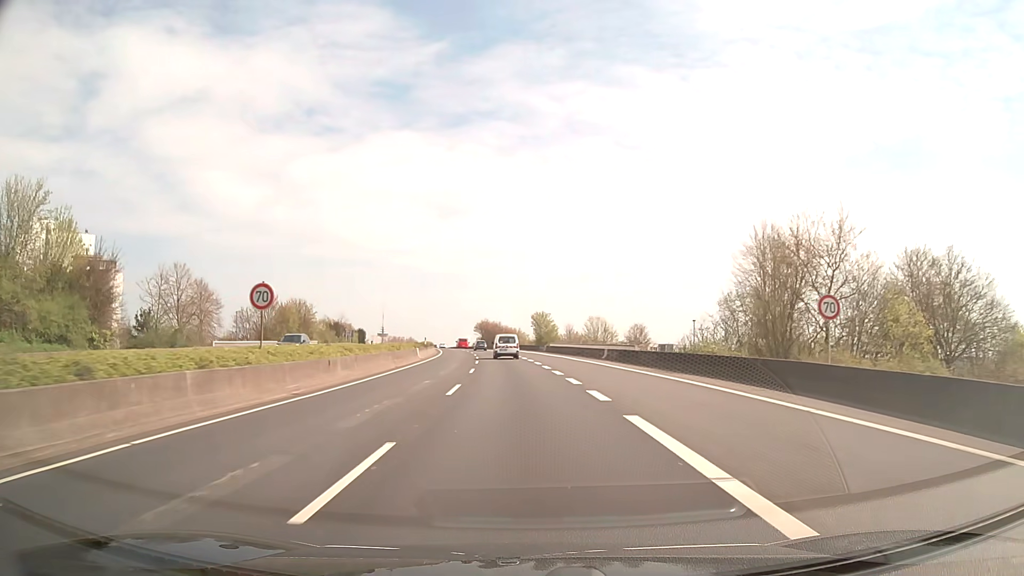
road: trunk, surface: asphalt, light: Day
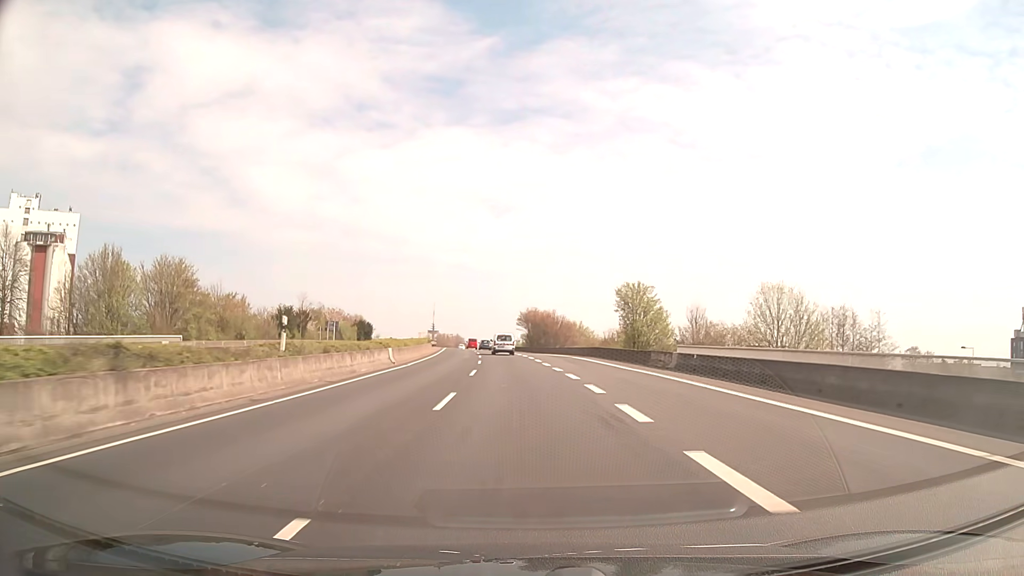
(-2.0, +52.6) m; -4°
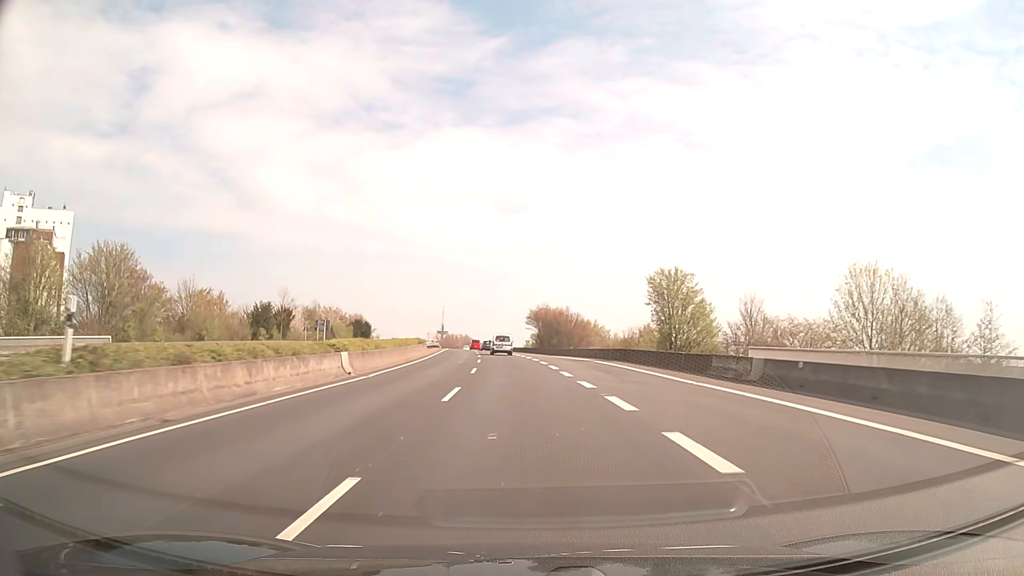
(0.0, +10.6) m; -1°
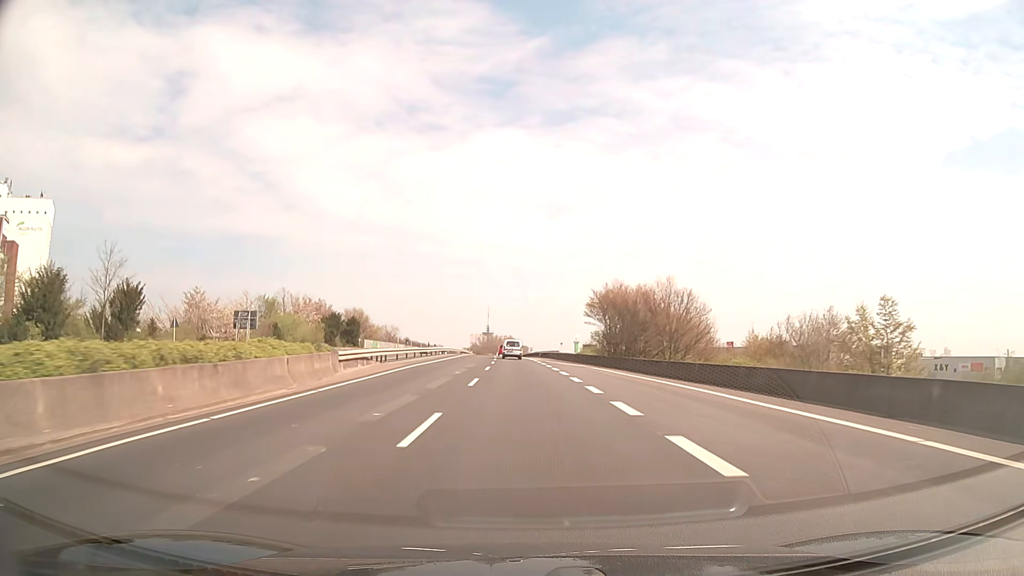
(-1.4, +42.6) m; -4°
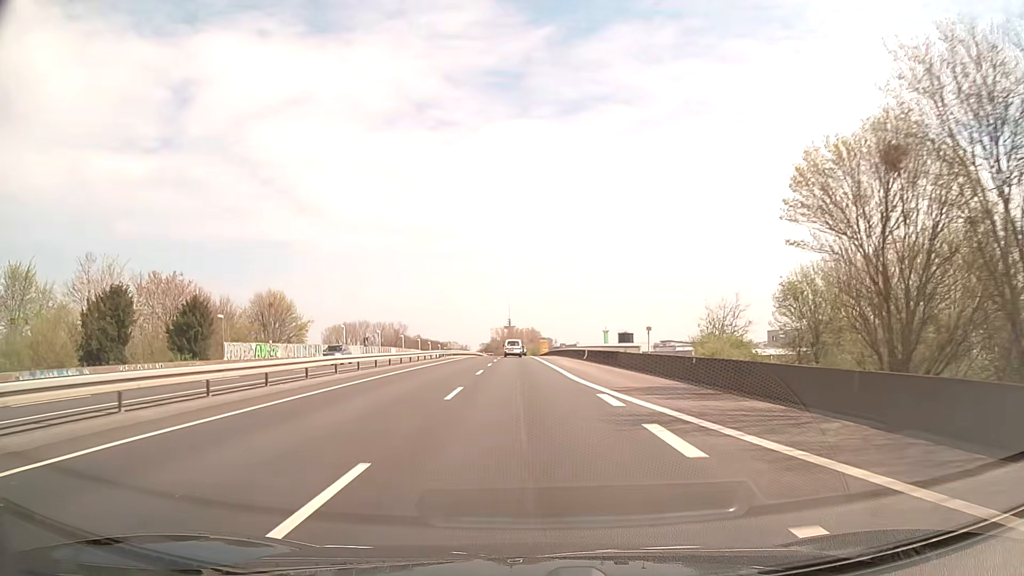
(-0.9, +53.8) m; -2°
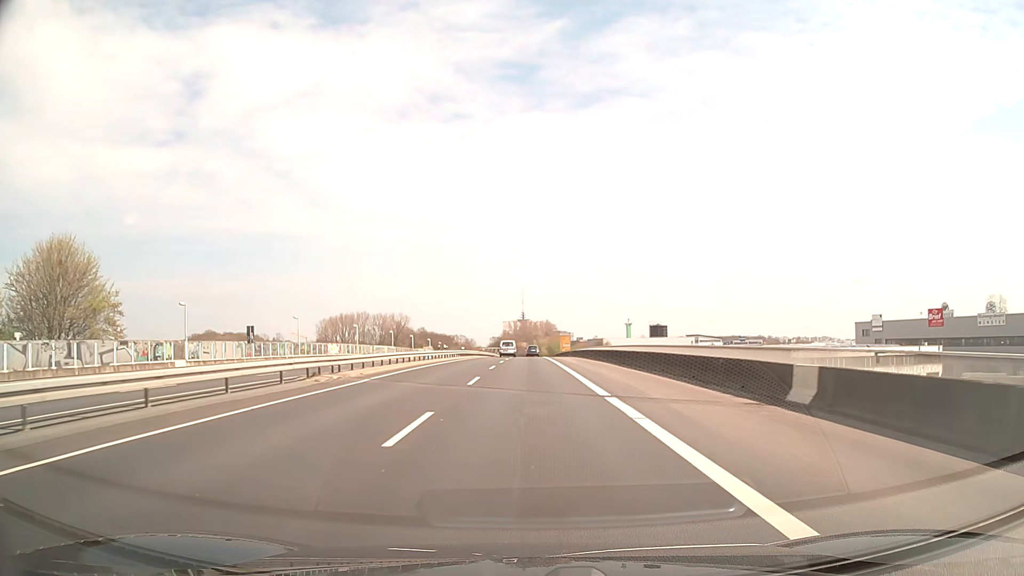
(-0.6, +43.3) m; -1°
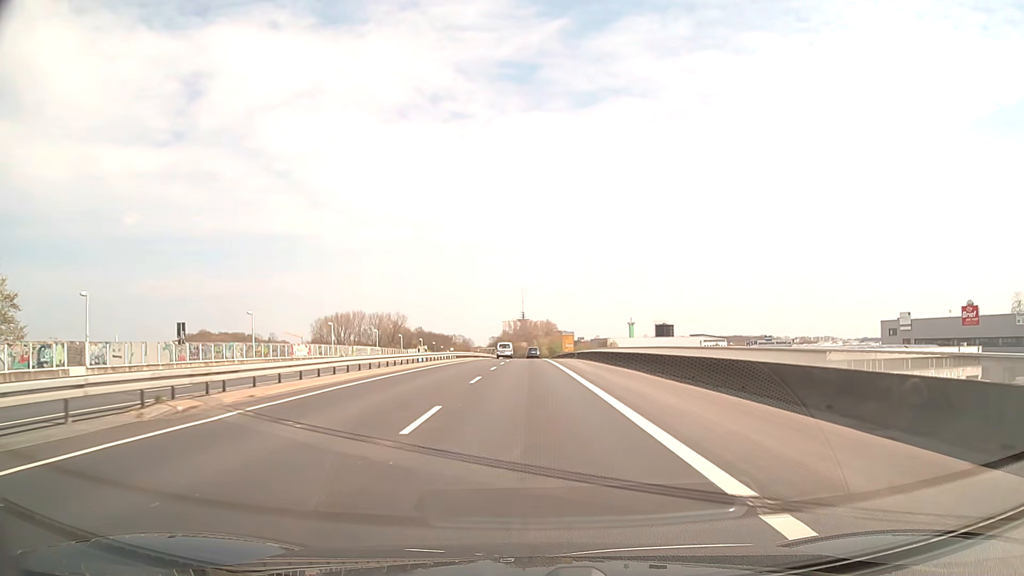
(0.0, +10.8) m; 0°
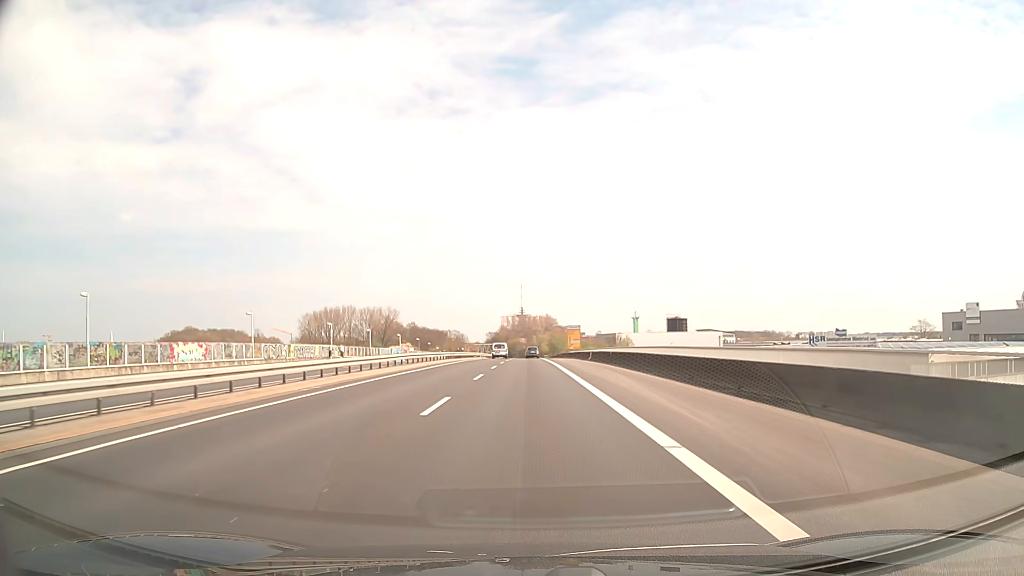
(0.0, +21.7) m; 0°
(0, +10) (0, +20) (0, +30) (0, +40) (0, +50) (0, +60) (0, +70) (0, +80) (0, +90) (0, +100) m
